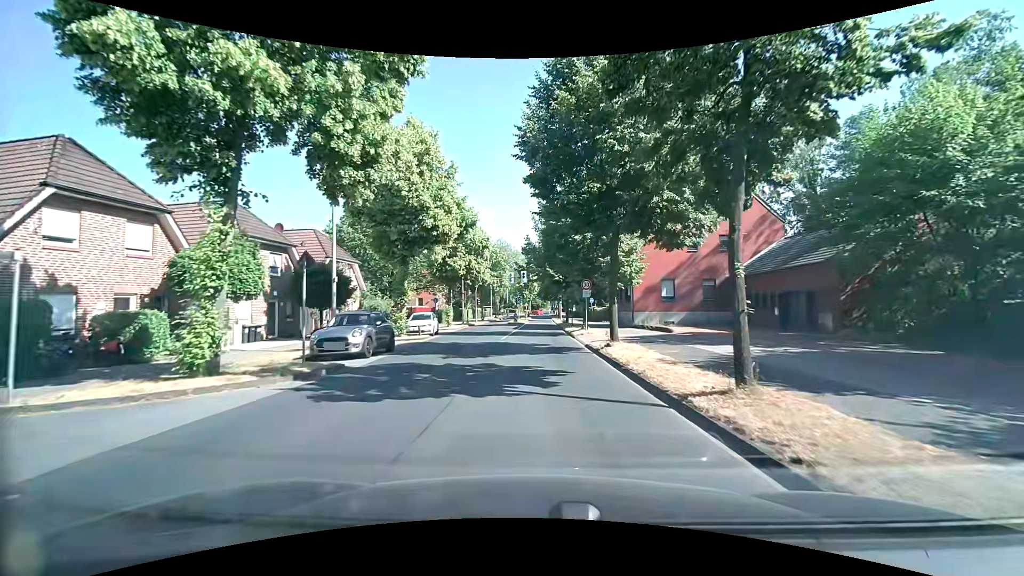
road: tertiary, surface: asphalt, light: Day
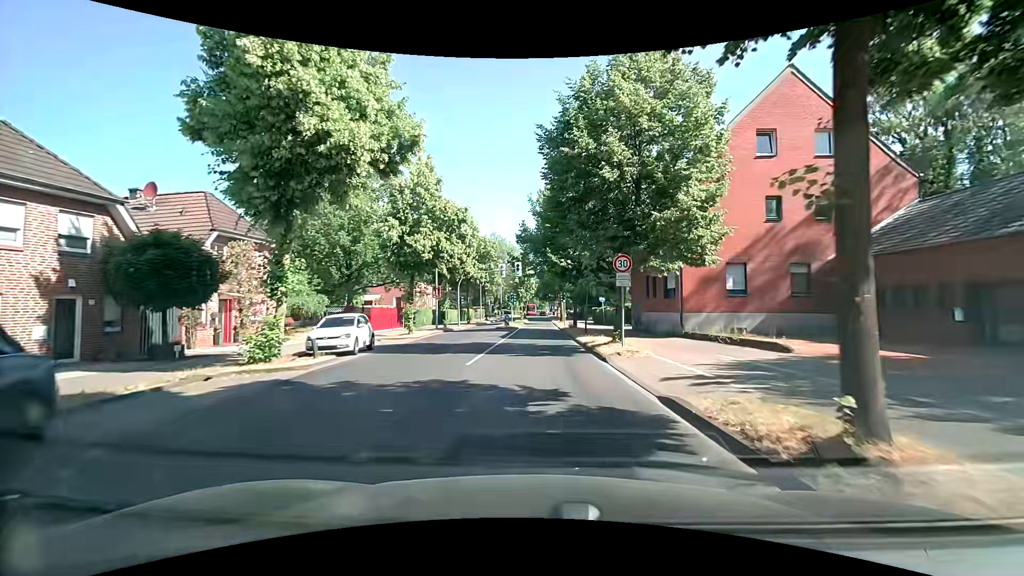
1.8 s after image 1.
(0.0, +12.7) m; +1°
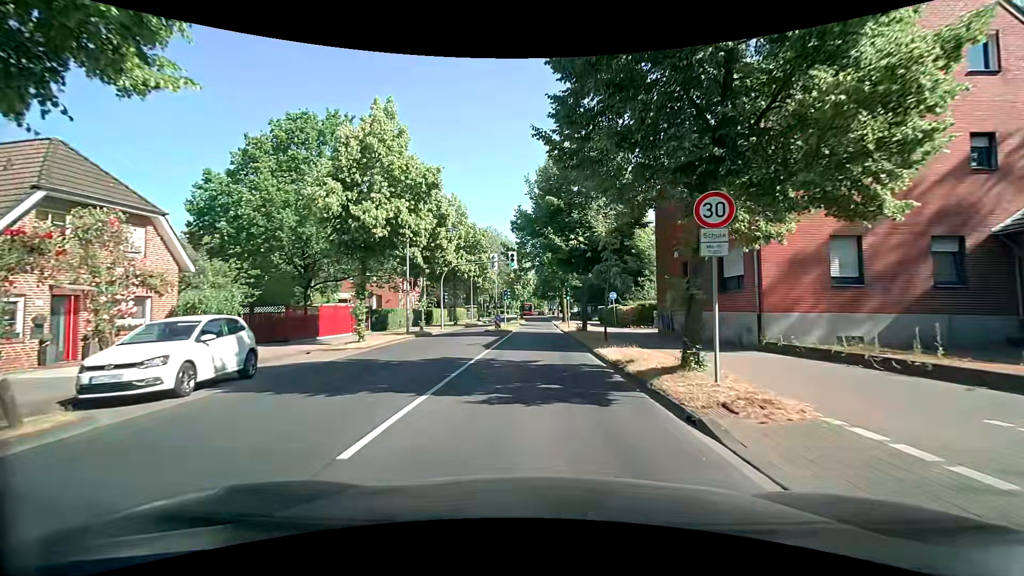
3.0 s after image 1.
(-0.1, +8.5) m; 0°
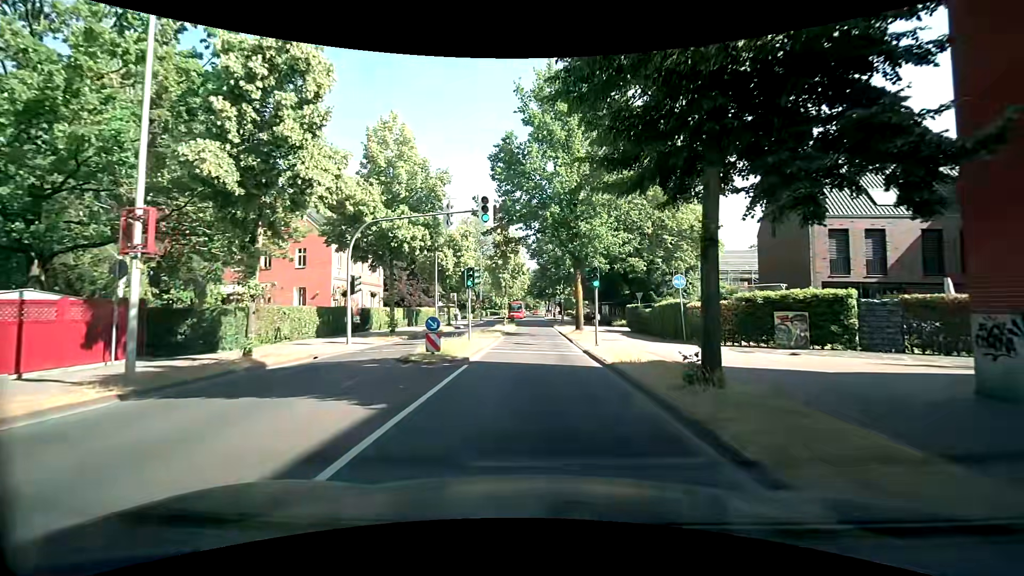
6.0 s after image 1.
(0.0, +21.0) m; -1°
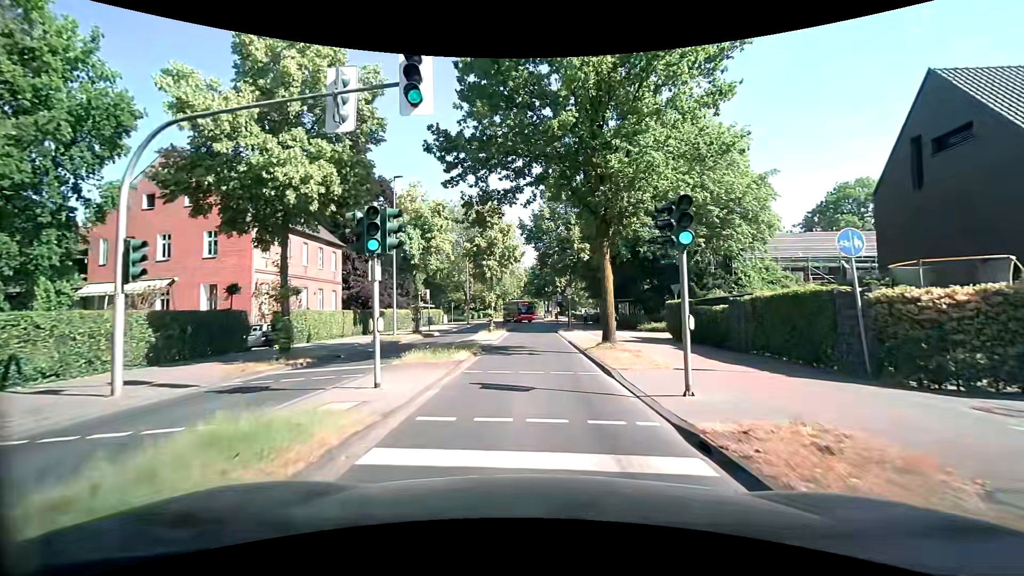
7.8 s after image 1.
(+0.2, +12.4) m; +1°
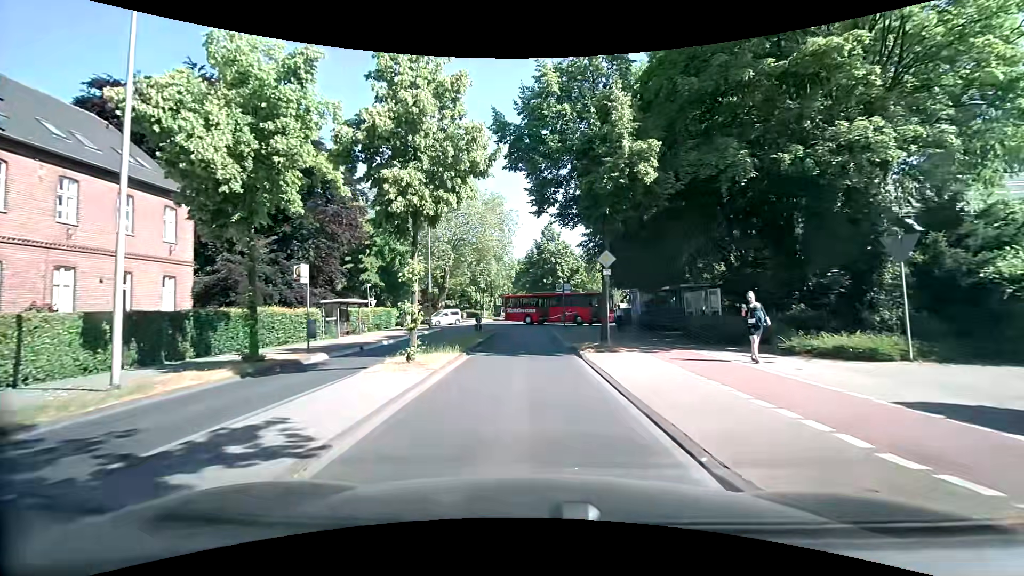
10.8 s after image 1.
(+0.2, +20.6) m; +1°
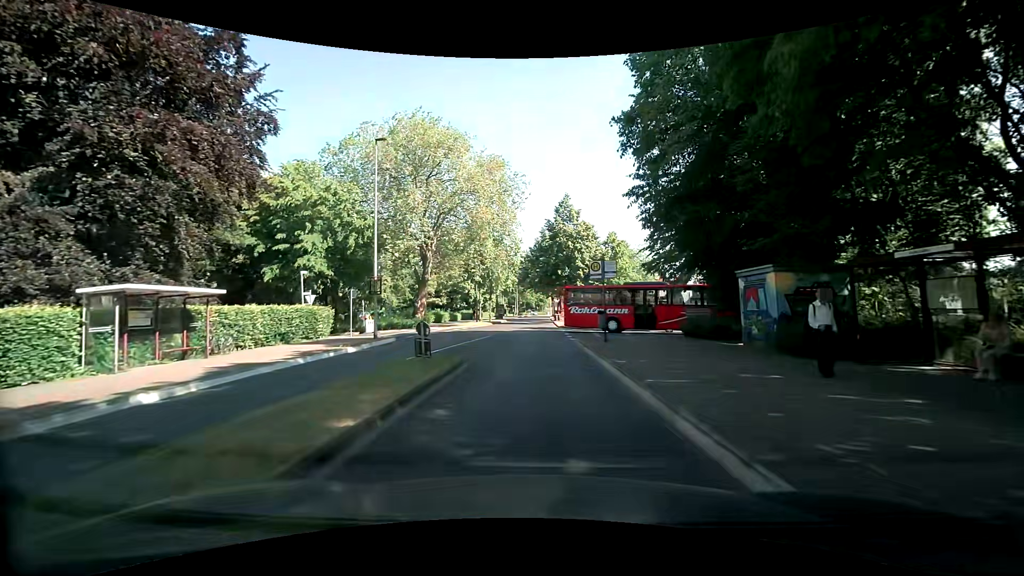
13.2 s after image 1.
(-0.3, +16.9) m; -2°
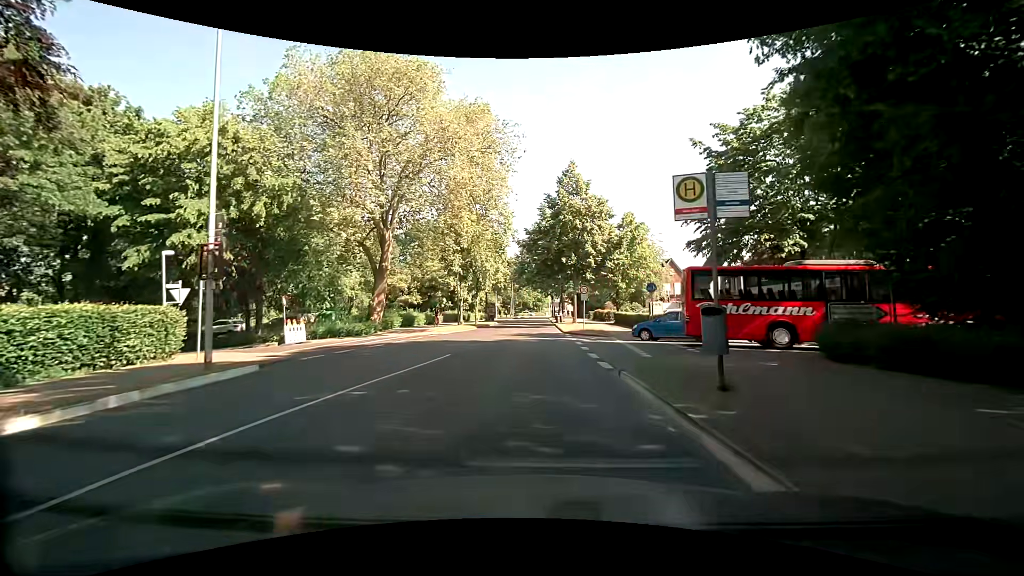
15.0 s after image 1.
(+0.1, +12.8) m; +1°
(0, +10) (0, +20) (0, +30) (0, +40) (0, +50) (+1, +60) (+1, +70) (+1, +80) (+1, +90) (+1, +100) m
